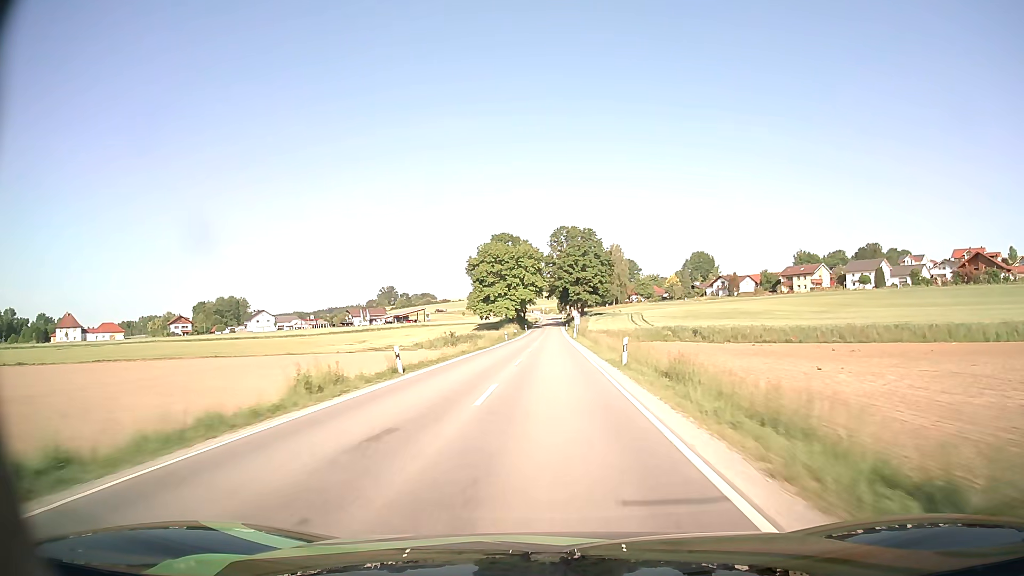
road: secondary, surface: asphalt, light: Day
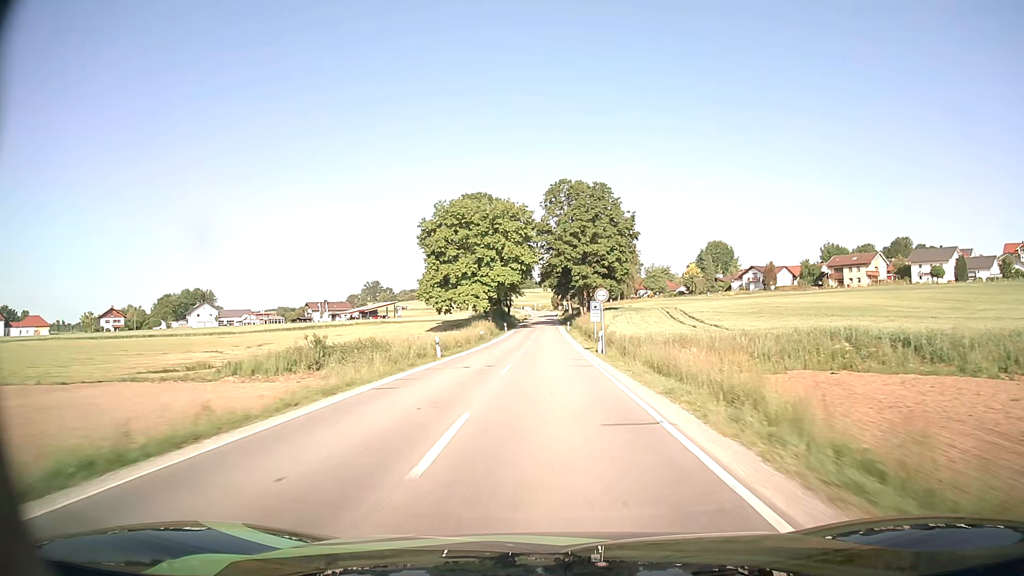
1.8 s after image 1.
(-0.2, +41.8) m; 0°
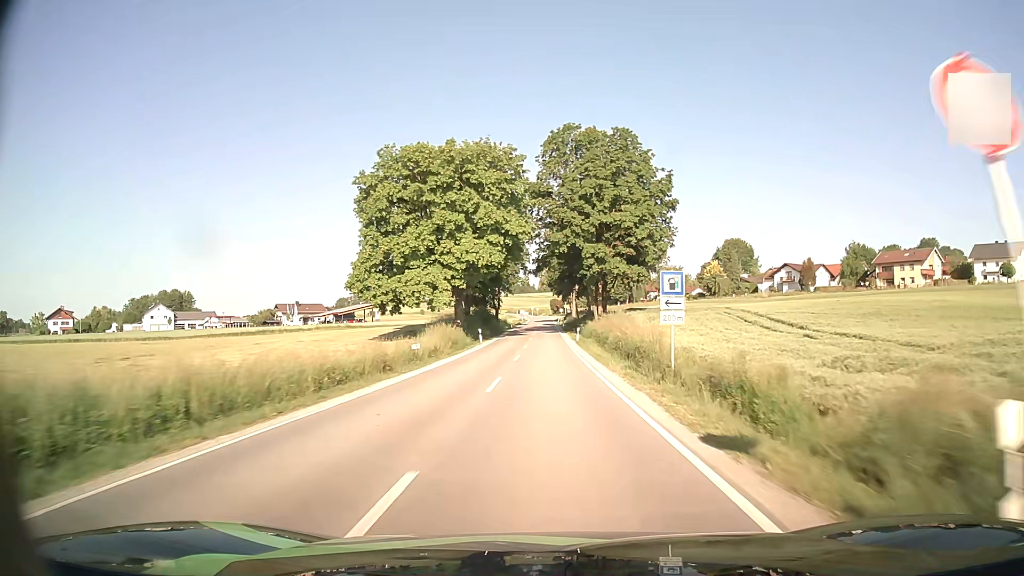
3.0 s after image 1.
(0.0, +27.6) m; 0°
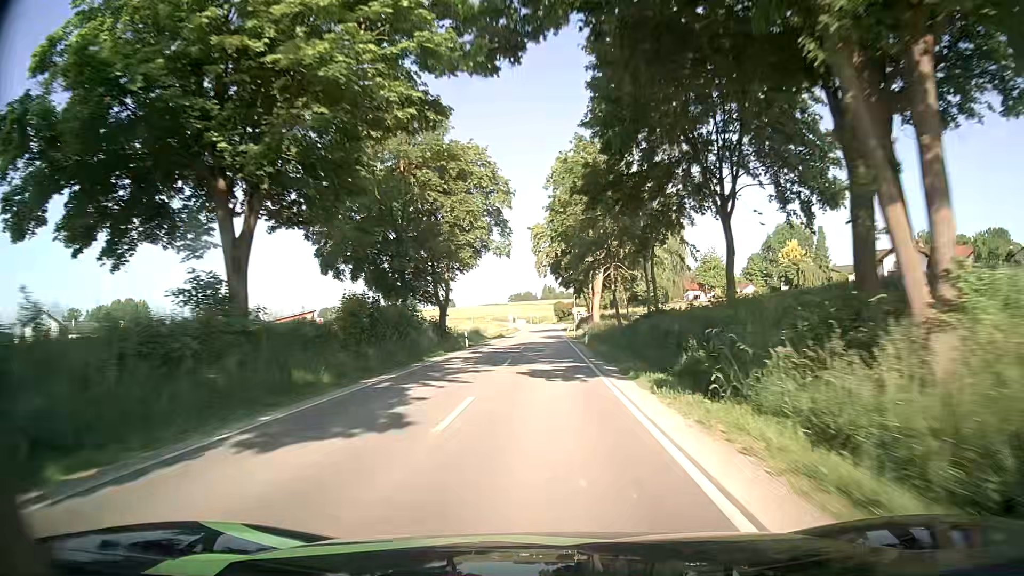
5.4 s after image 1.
(+0.1, +54.2) m; 0°
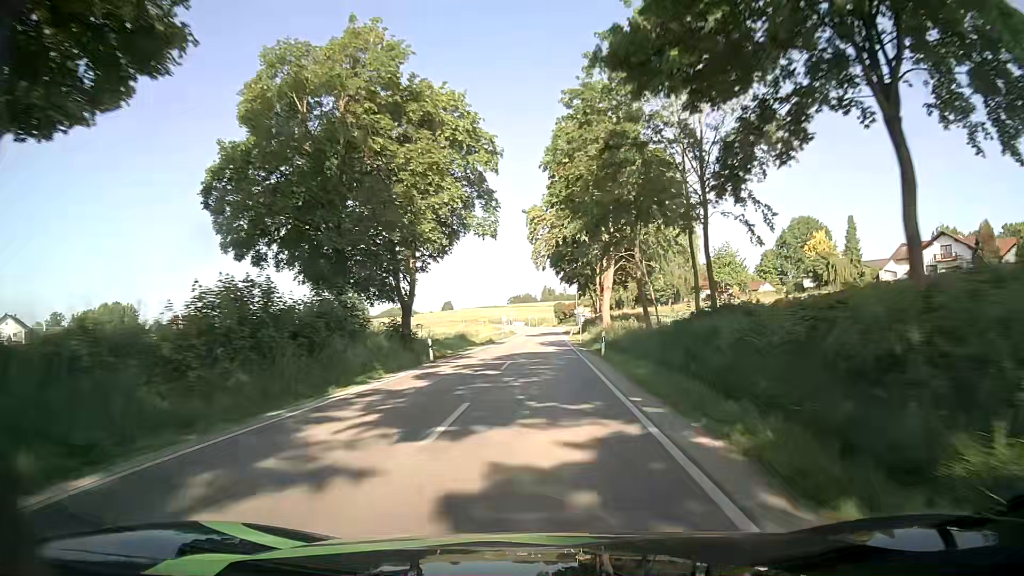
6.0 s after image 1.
(0.0, +12.5) m; 0°
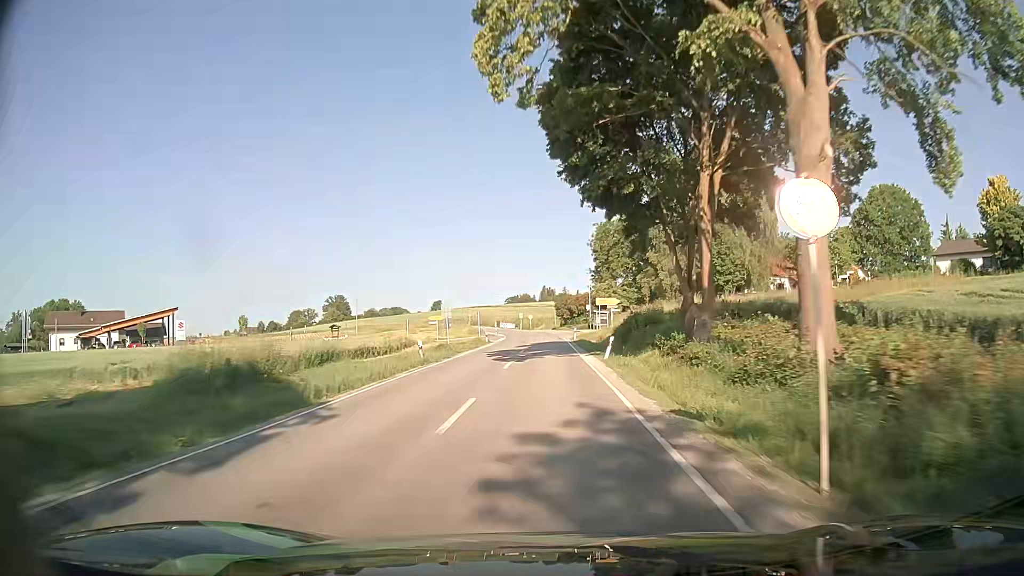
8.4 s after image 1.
(0.0, +46.8) m; 0°
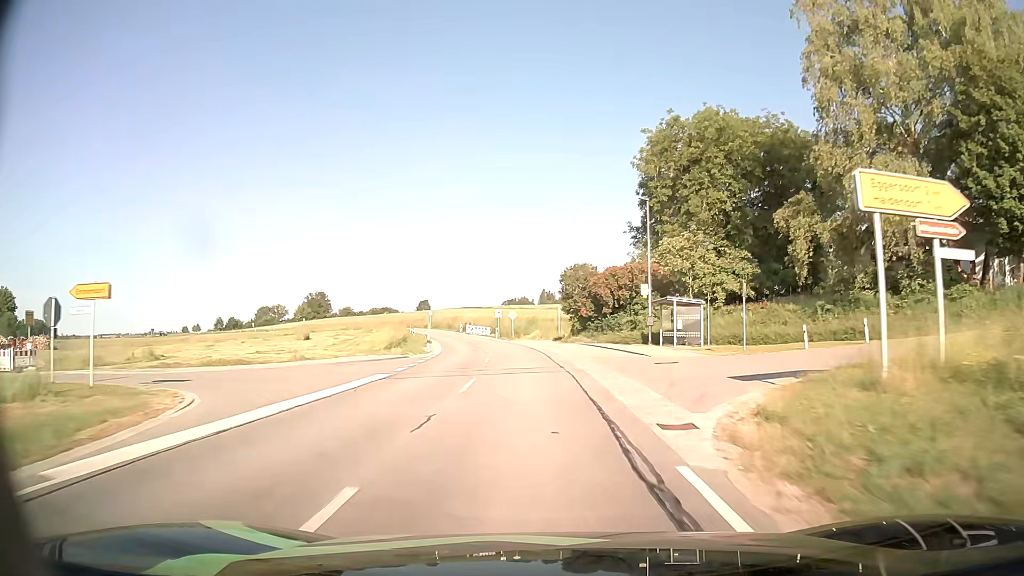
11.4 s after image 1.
(0.0, +55.2) m; 0°
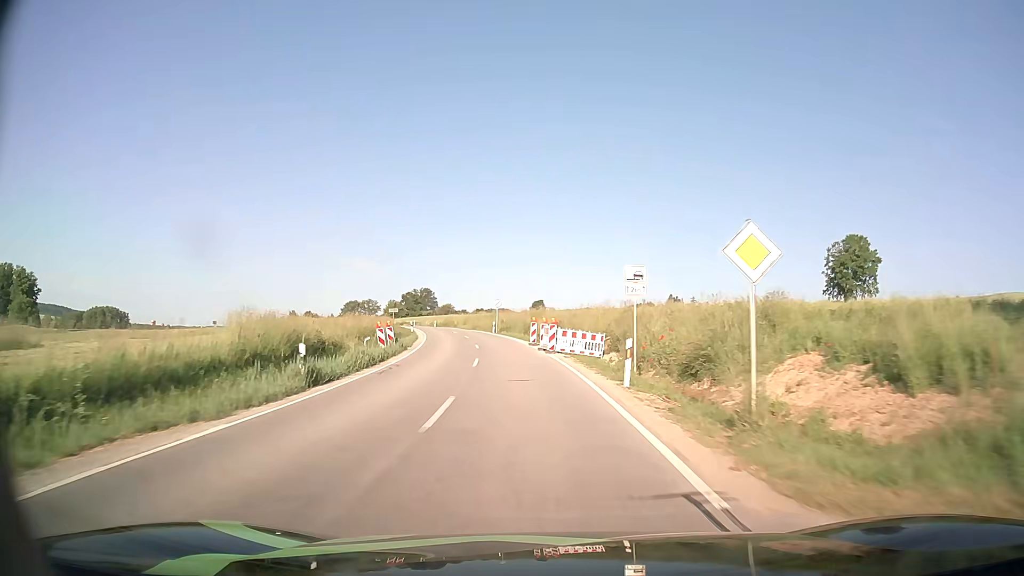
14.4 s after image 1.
(-3.9, +54.0) m; -10°
(0, +10) (-1, +20) (-2, +30) (-3, +40) (-5, +50) (-7, +60) (-9, +69) (-11, +79) (-14, +89) (-17, +98) m
